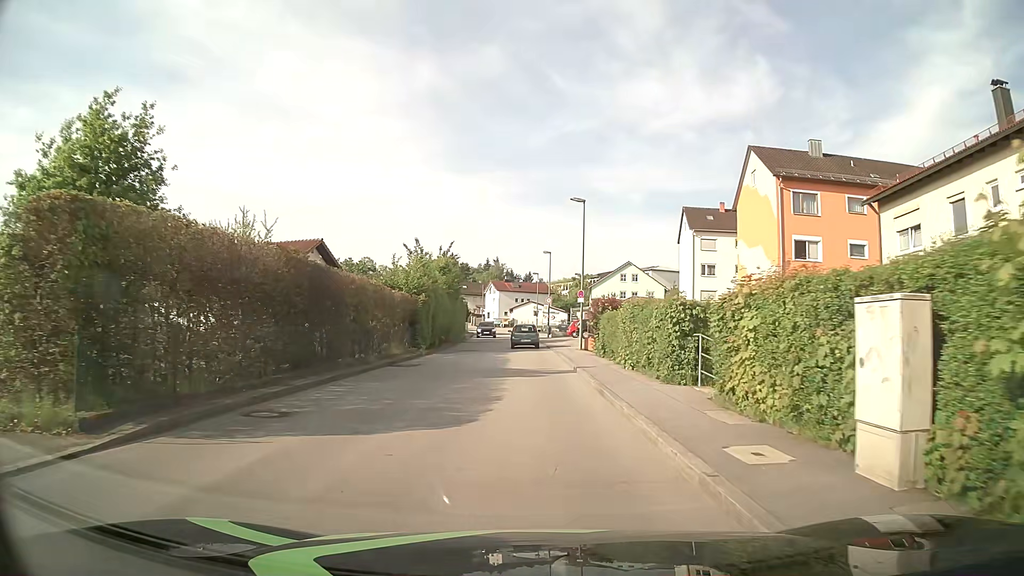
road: unclassified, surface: asphalt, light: Day
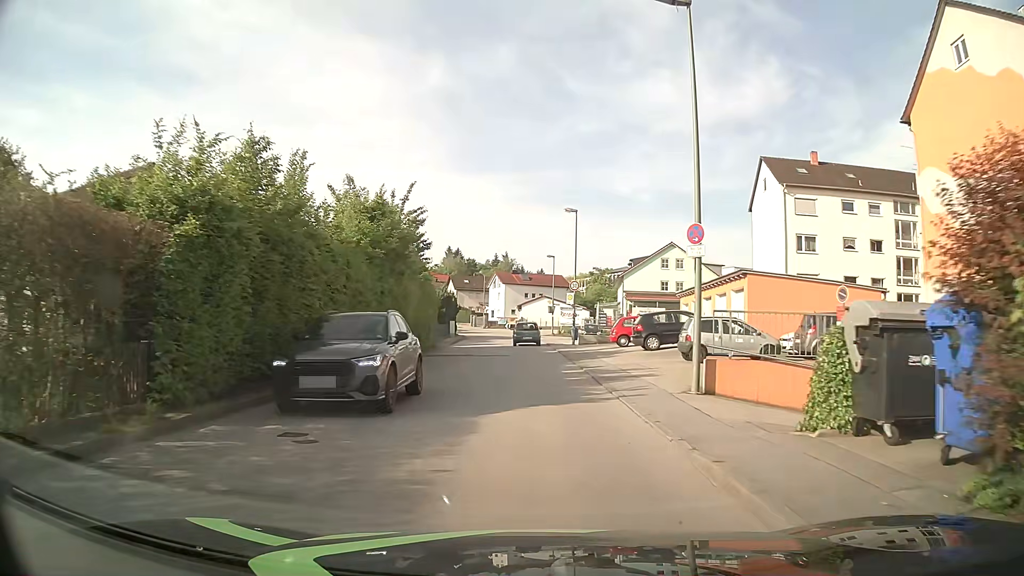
(-0.1, +23.9) m; -1°
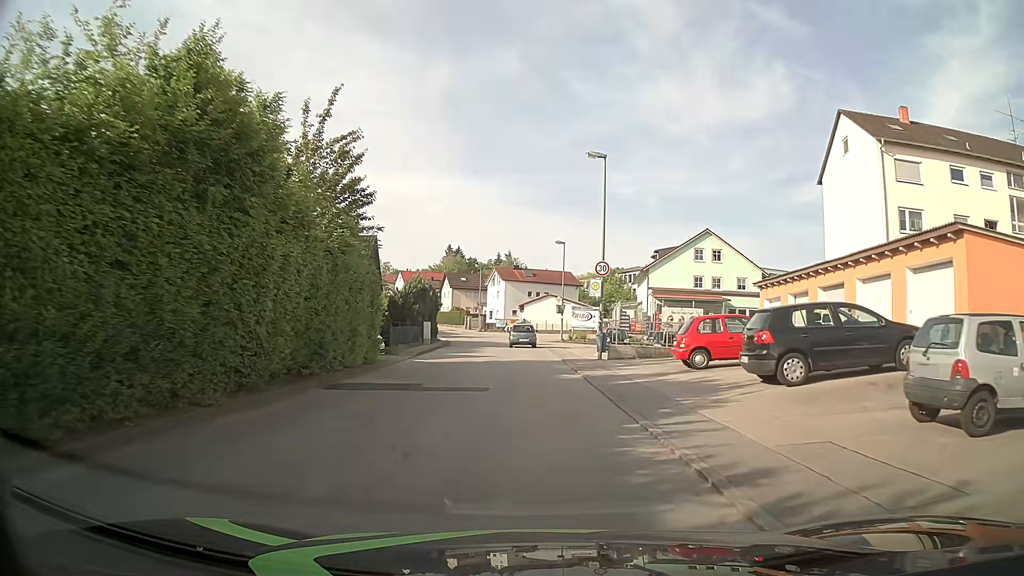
(0.0, +14.3) m; 0°
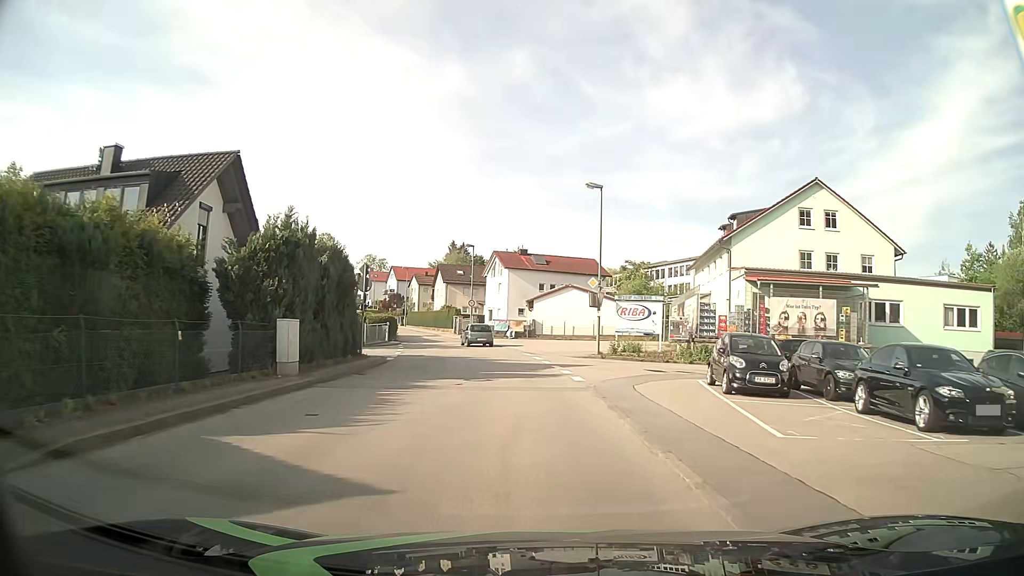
(-0.3, +23.9) m; -1°
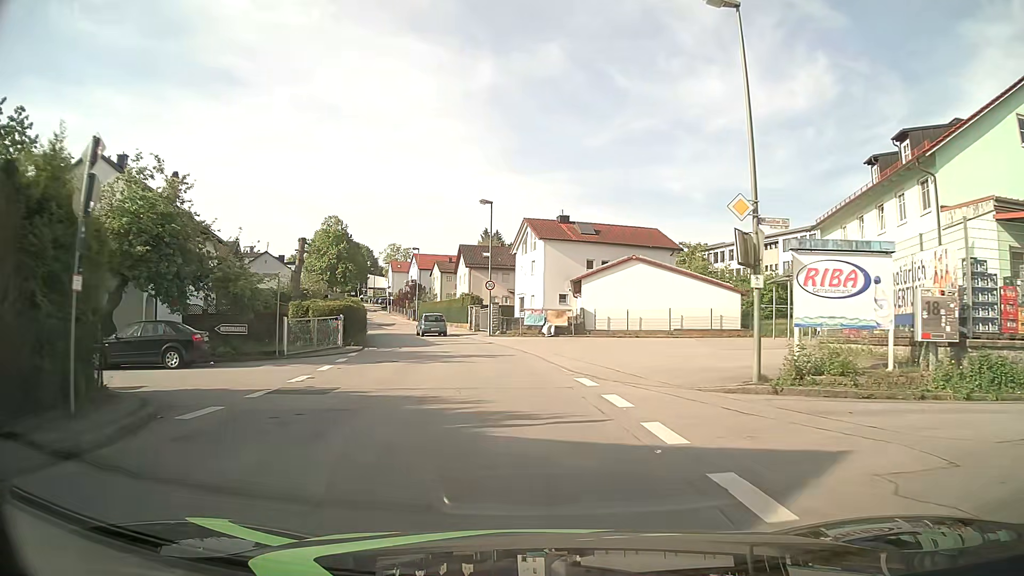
(-0.5, +19.1) m; -3°
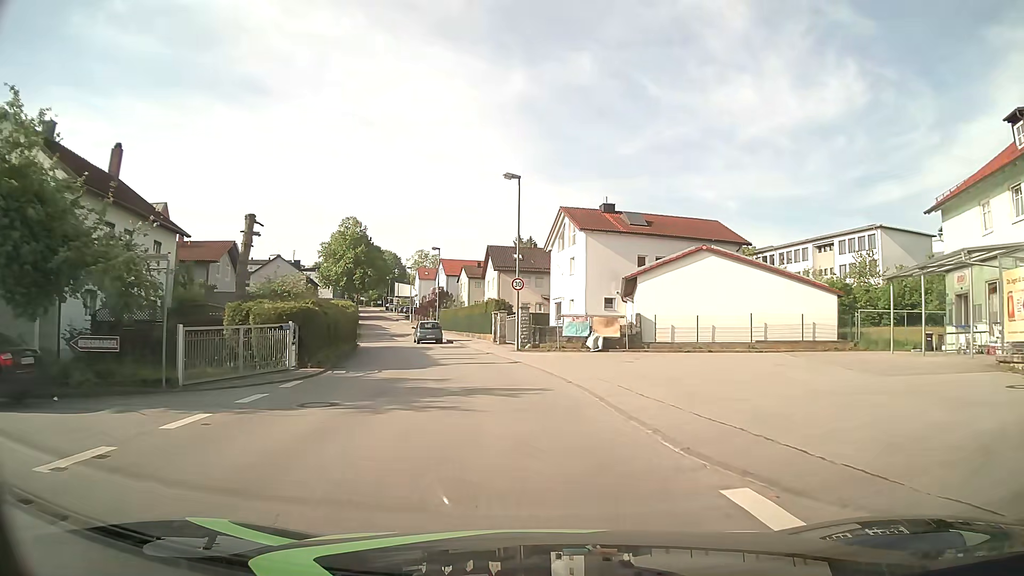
(-0.2, +9.6) m; -3°
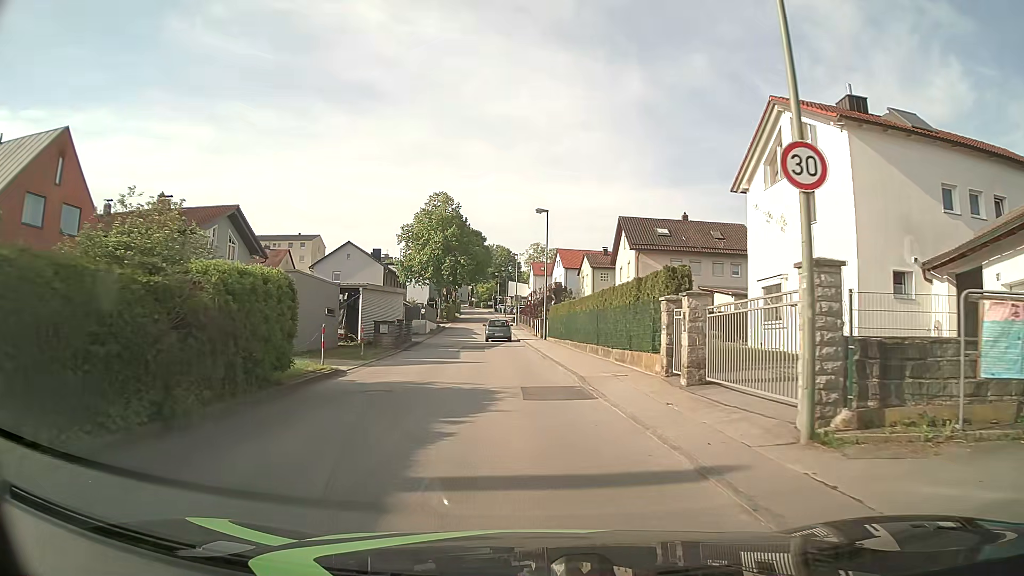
(-2.0, +23.6) m; -10°
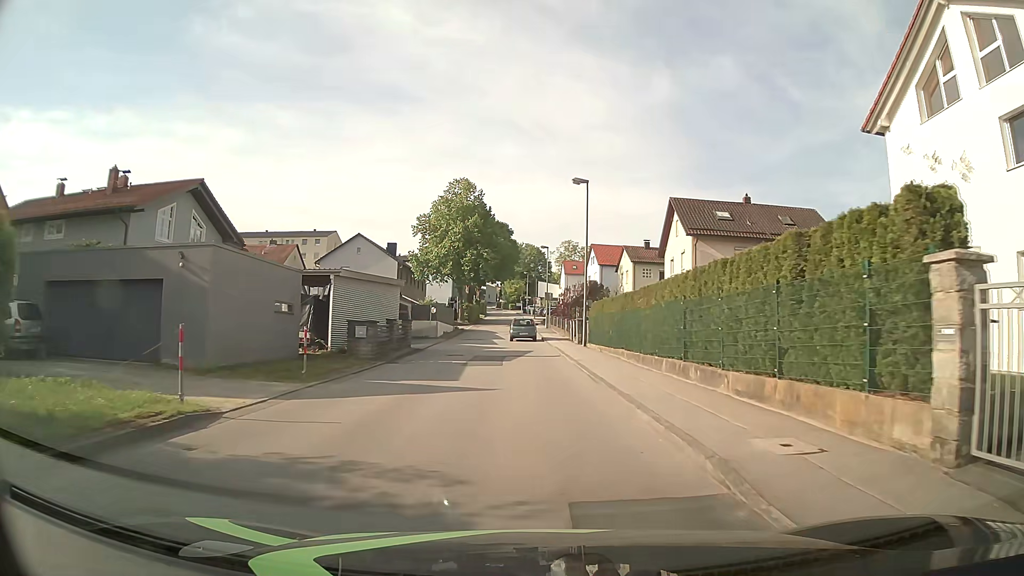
(-0.3, +9.5) m; -3°
(0, +10) (0, +20) (-1, +30) (-1, +40) (-1, +50) (-2, +60) (-2, +70) (-3, +80) (-3, +90) (-4, +100) m
